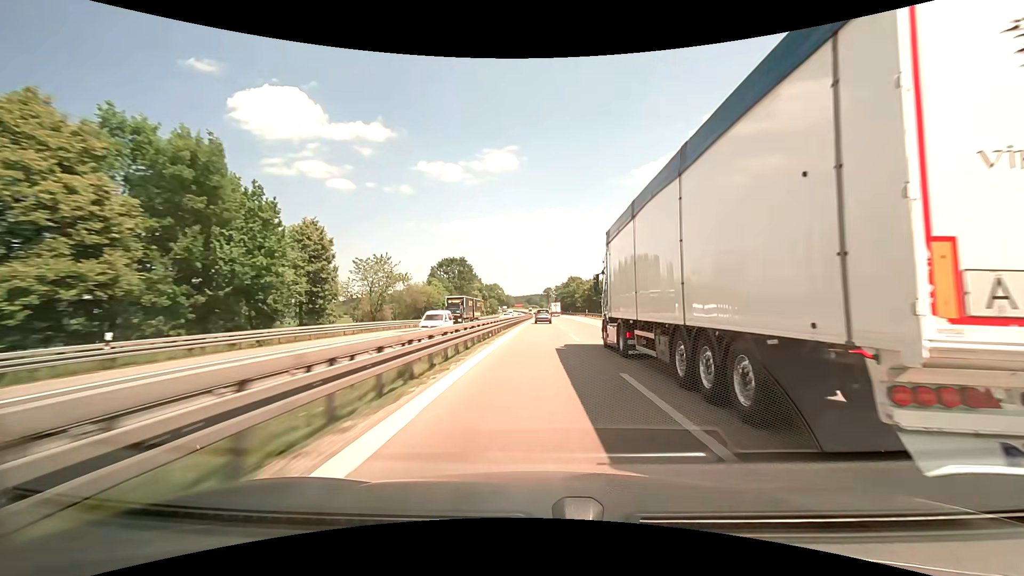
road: motorway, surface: asphalt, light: Day
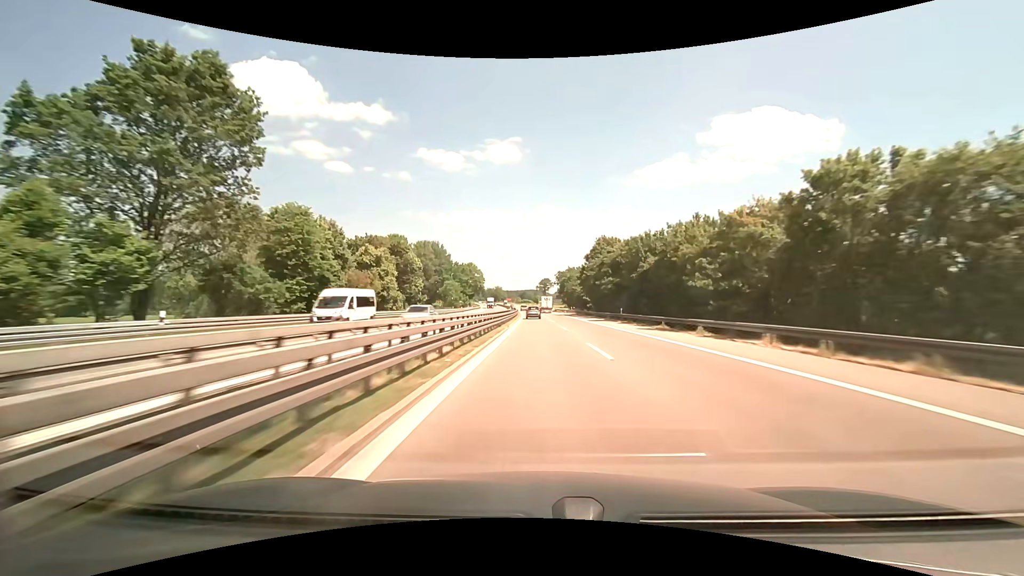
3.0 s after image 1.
(+1.3, +99.3) m; +2°
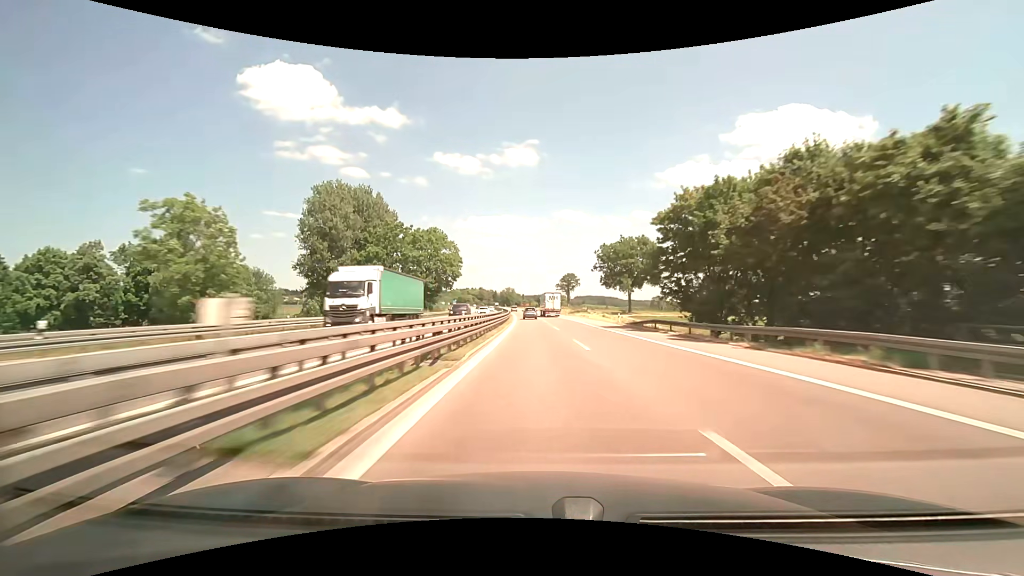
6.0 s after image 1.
(-2.0, +103.4) m; -2°
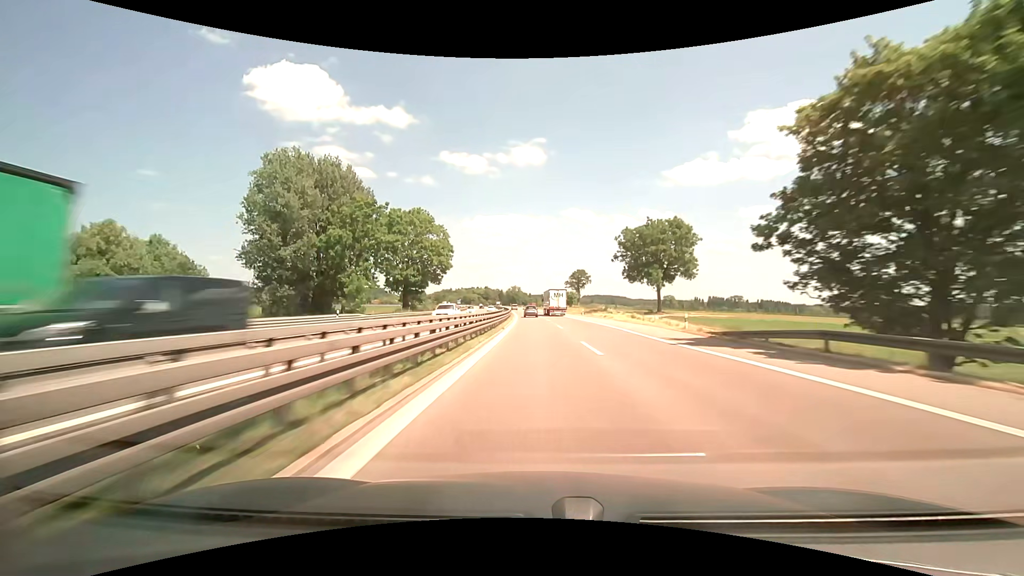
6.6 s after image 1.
(-0.2, +21.0) m; -1°
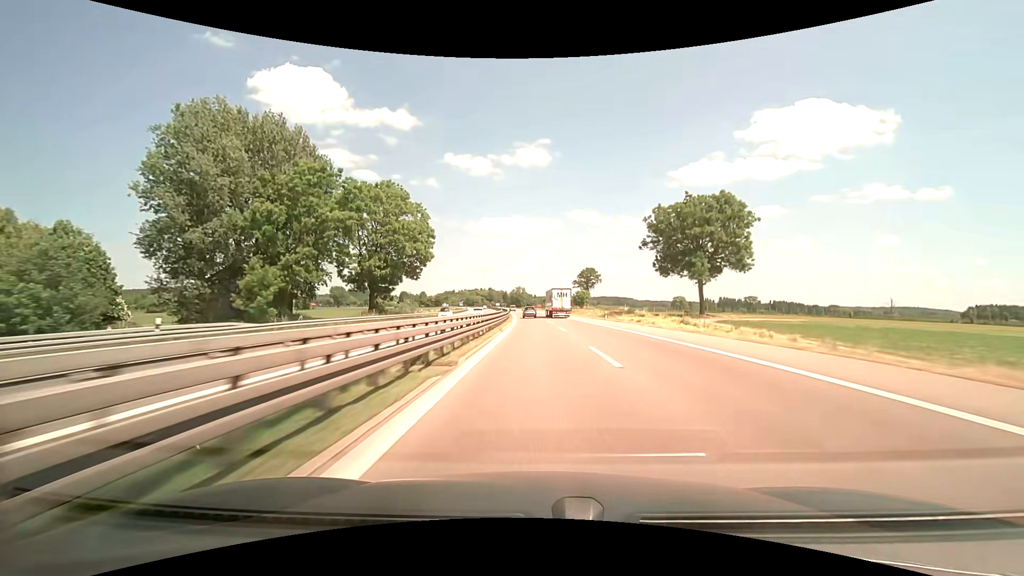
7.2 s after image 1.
(-0.1, +21.2) m; -1°
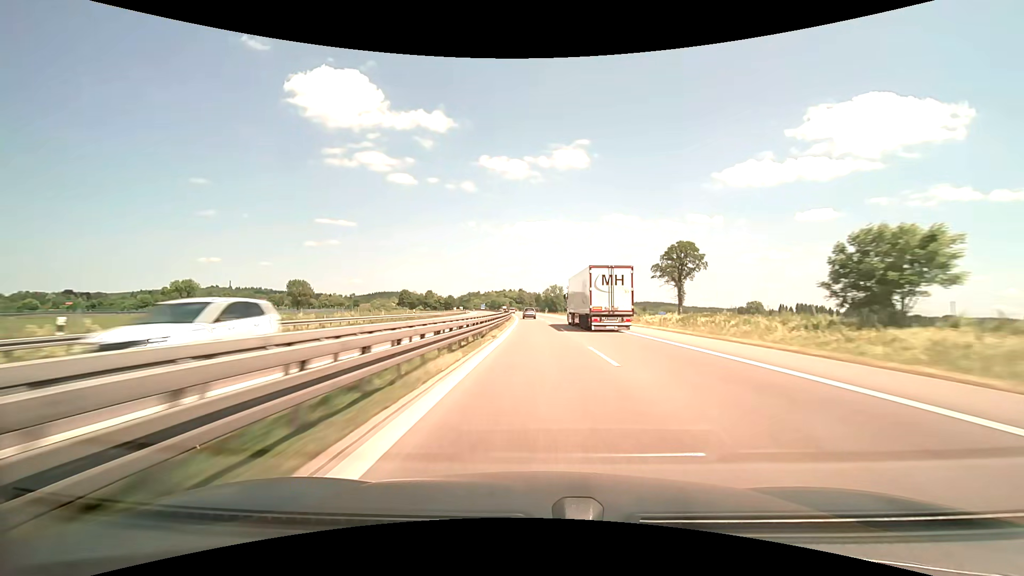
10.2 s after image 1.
(-2.9, +107.1) m; -3°
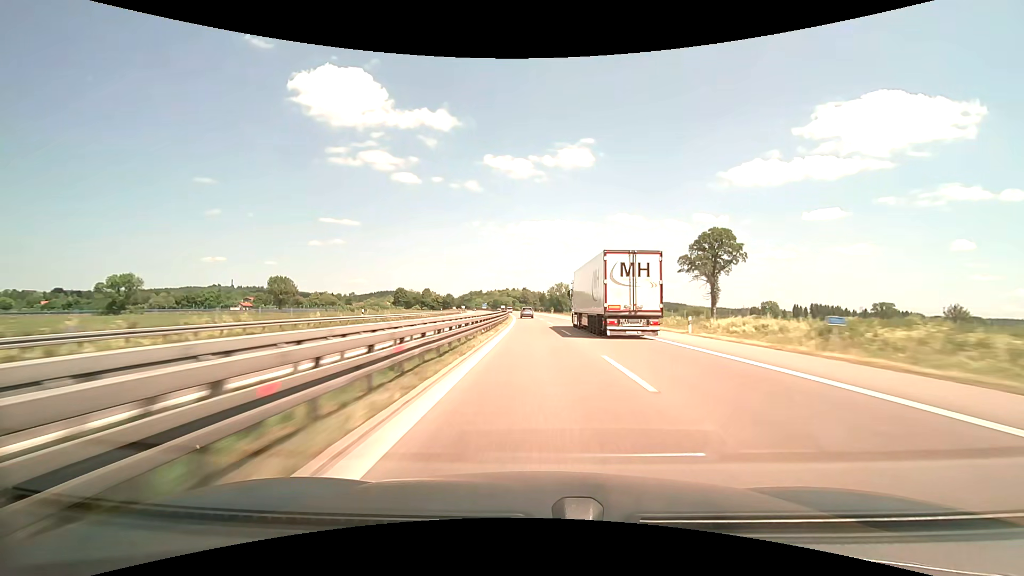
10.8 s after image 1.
(-0.2, +21.6) m; -1°
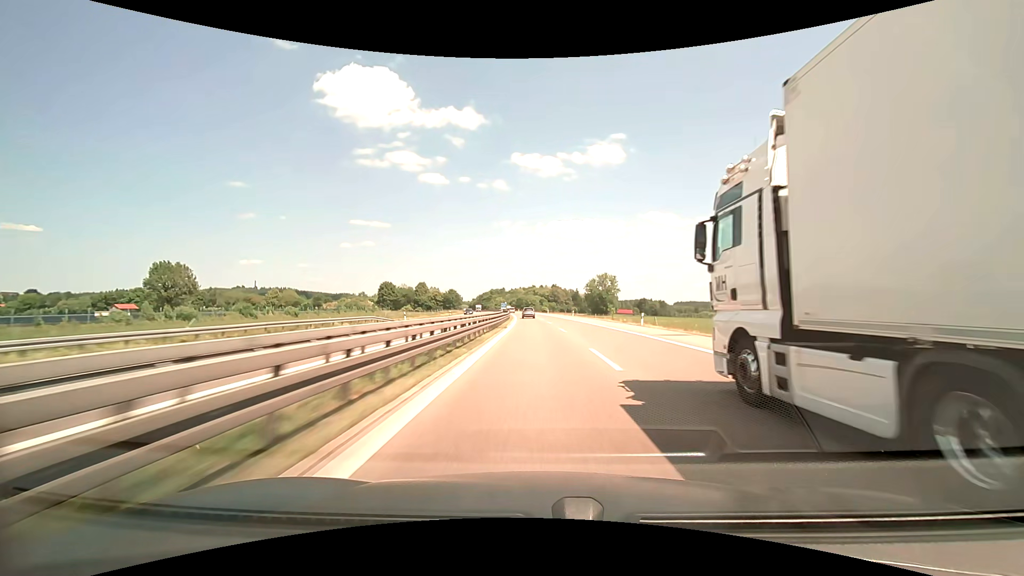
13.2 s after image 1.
(-2.3, +86.9) m; -2°
(0, +10) (0, +20) (0, +30) (-1, +40) (-1, +50) (-1, +60) (-2, +70) (-2, +80) (-3, +90) (-4, +100) m
